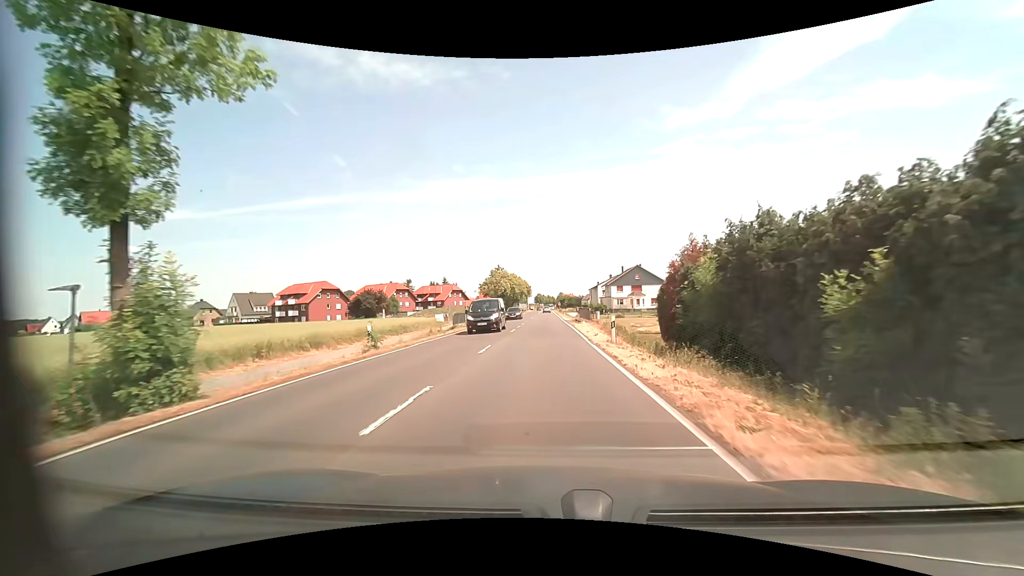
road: primary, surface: asphalt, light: Day
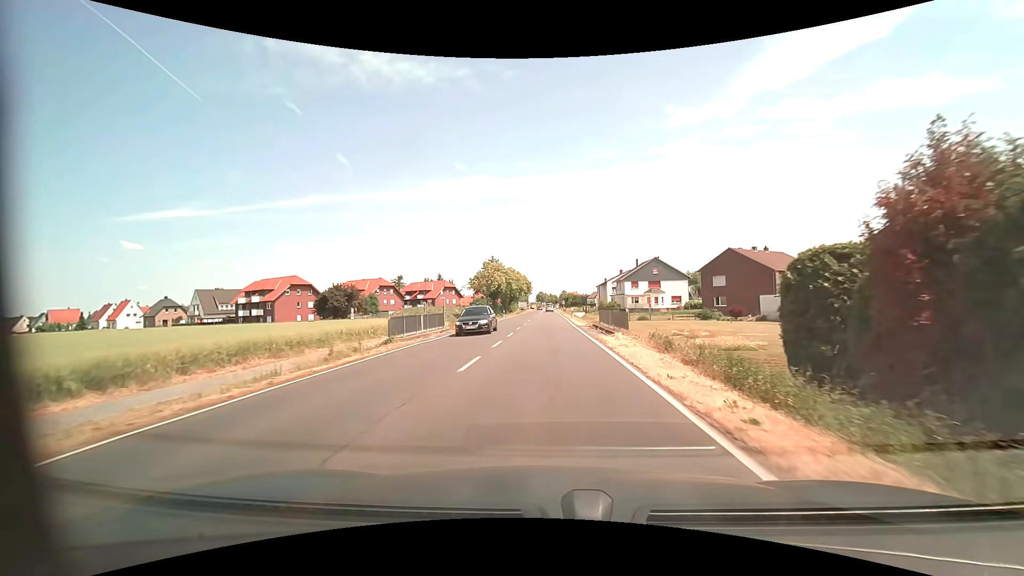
(0.0, +16.5) m; 0°
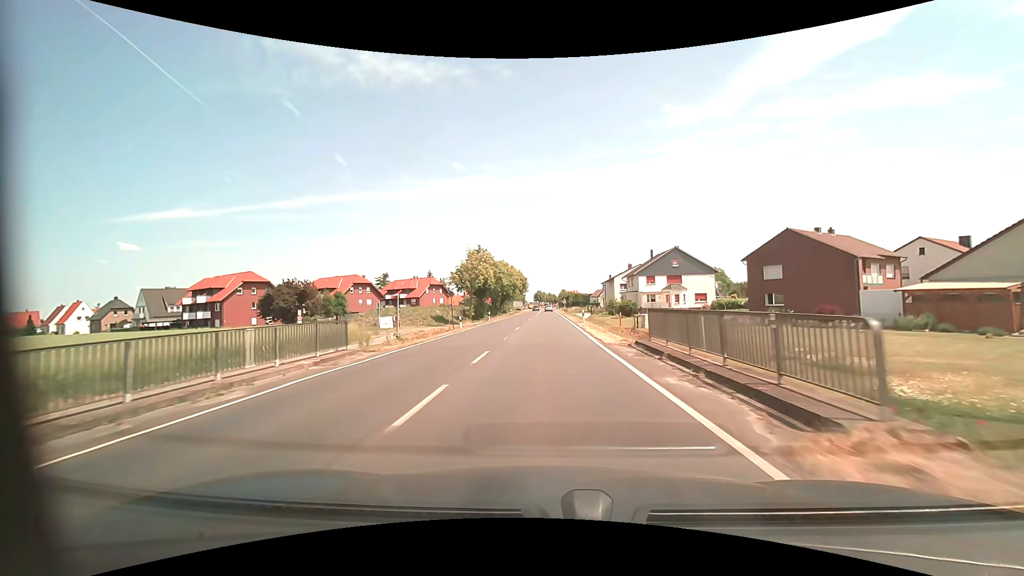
(0.0, +16.5) m; 0°
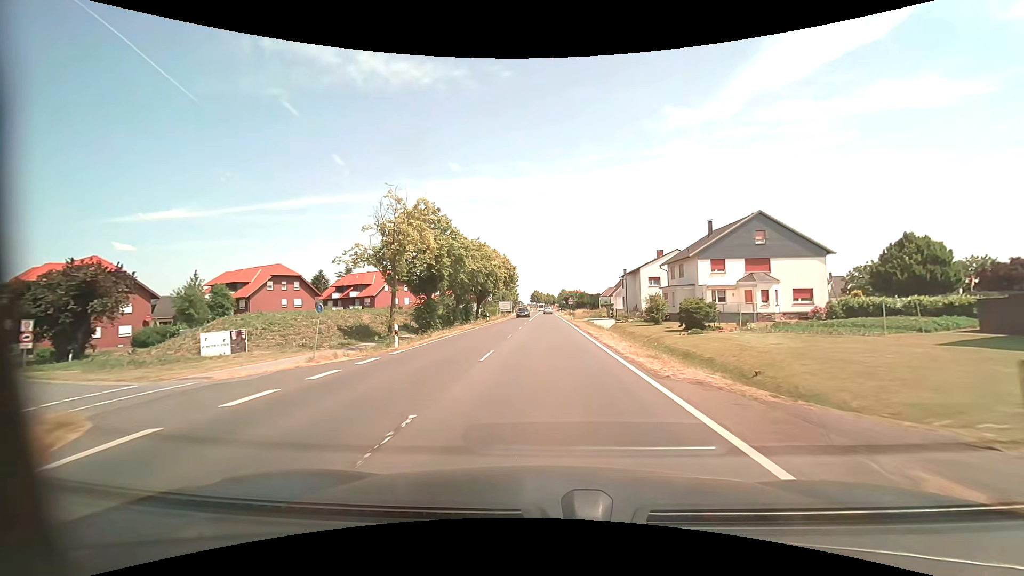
(0.0, +33.0) m; 0°
(0, +10) (0, +20) (0, +30) (0, +40) (0, +50) (0, +60) (0, +70) (0, +80) (0, +90) (0, +100) m
